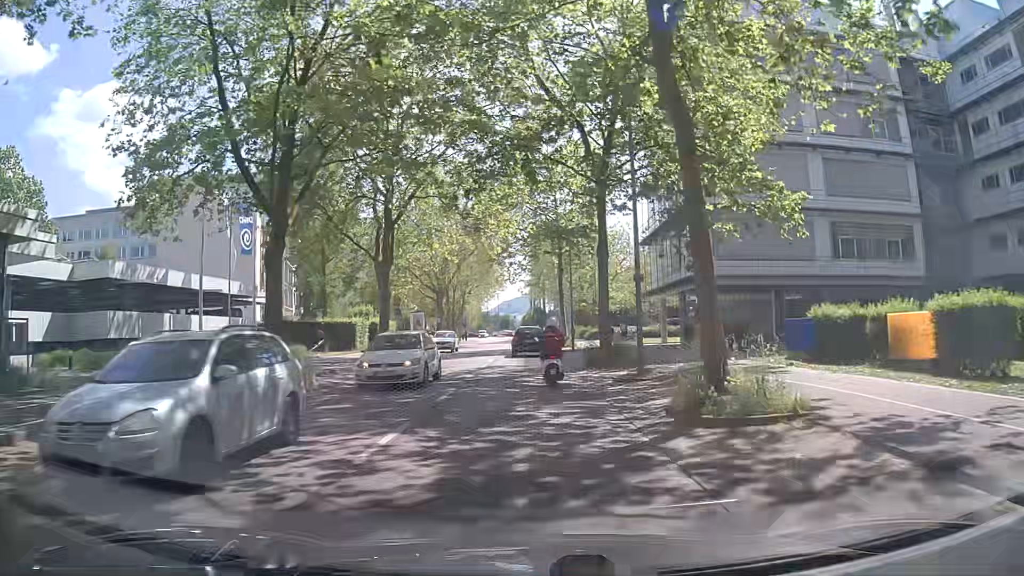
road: secondary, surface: asphalt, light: Day
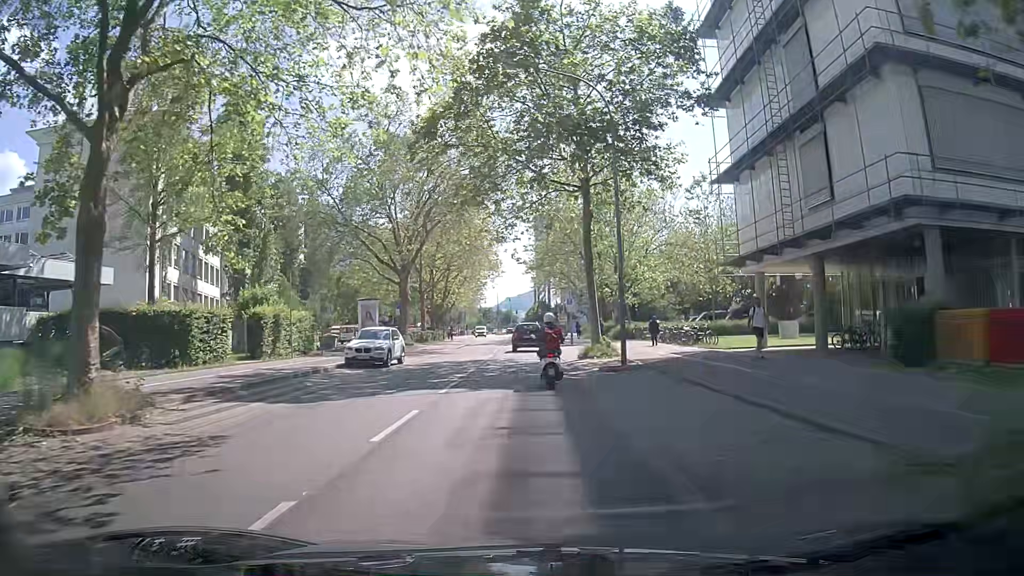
(-1.4, +23.0) m; -2°
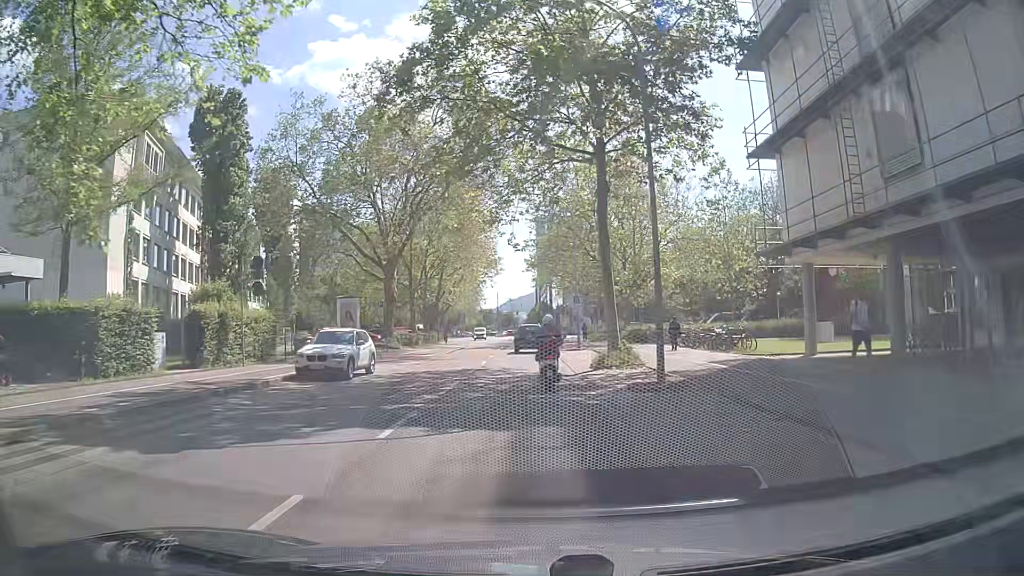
(0.0, +5.7) m; 0°
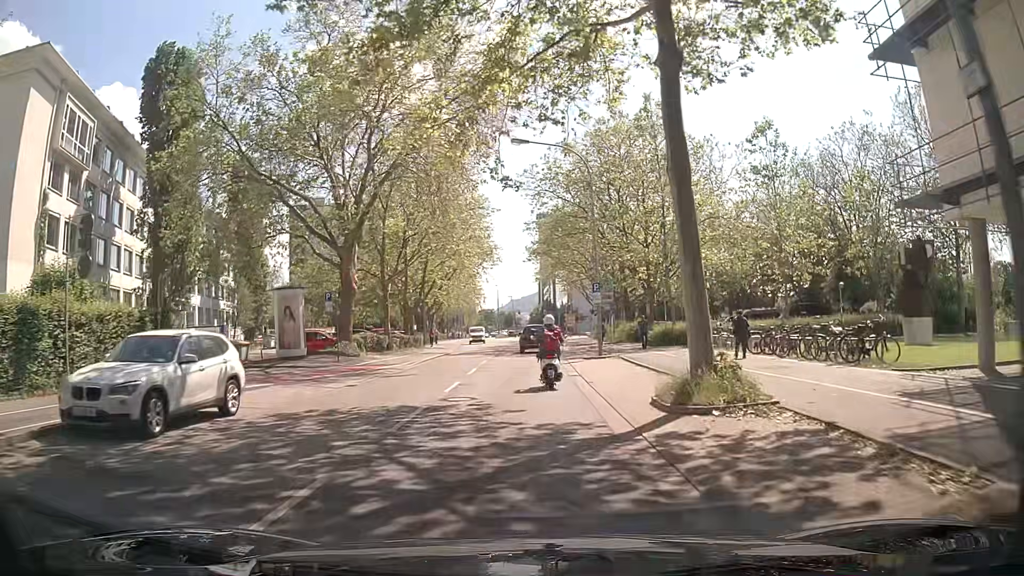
(-0.2, +11.4) m; -1°
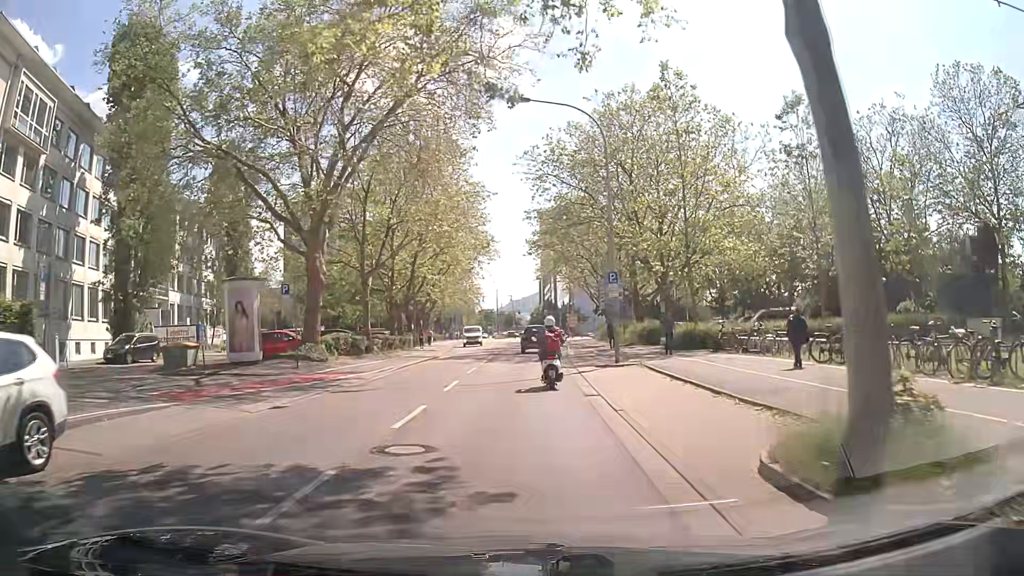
(-0.3, +5.6) m; -3°
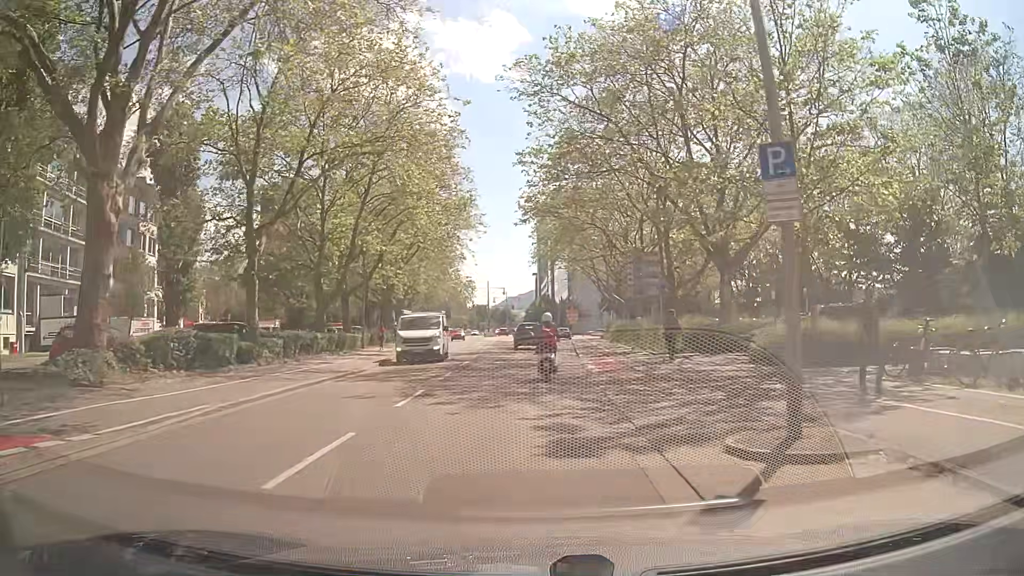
(+0.7, +16.0) m; +4°
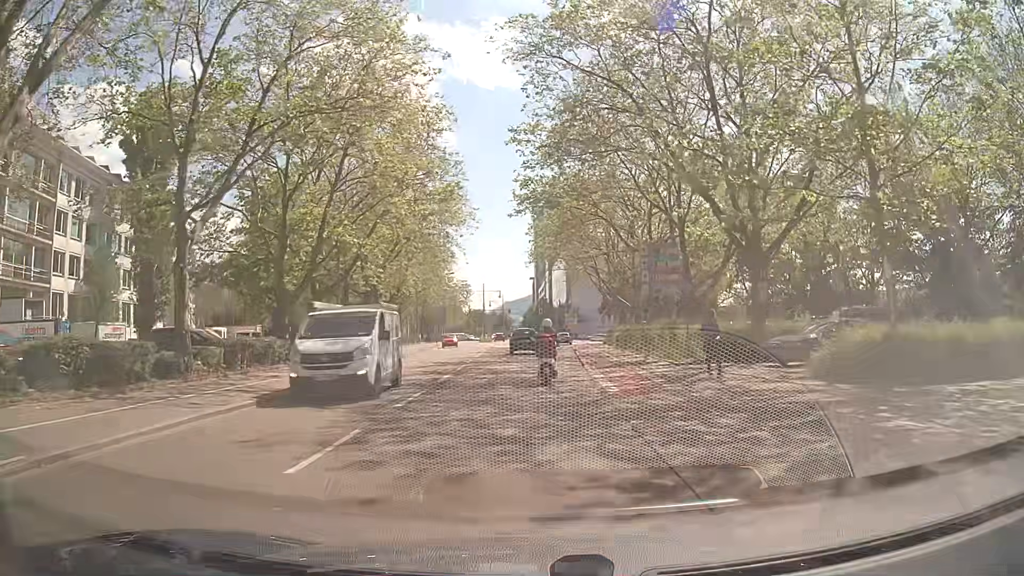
(0.0, +5.1) m; 0°
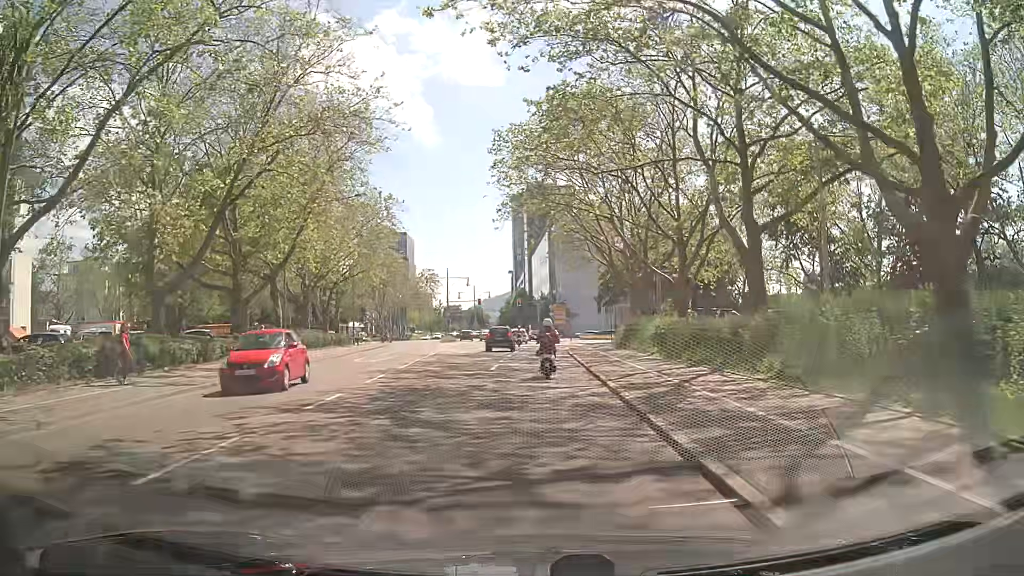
(+0.6, +25.0) m; +3°
